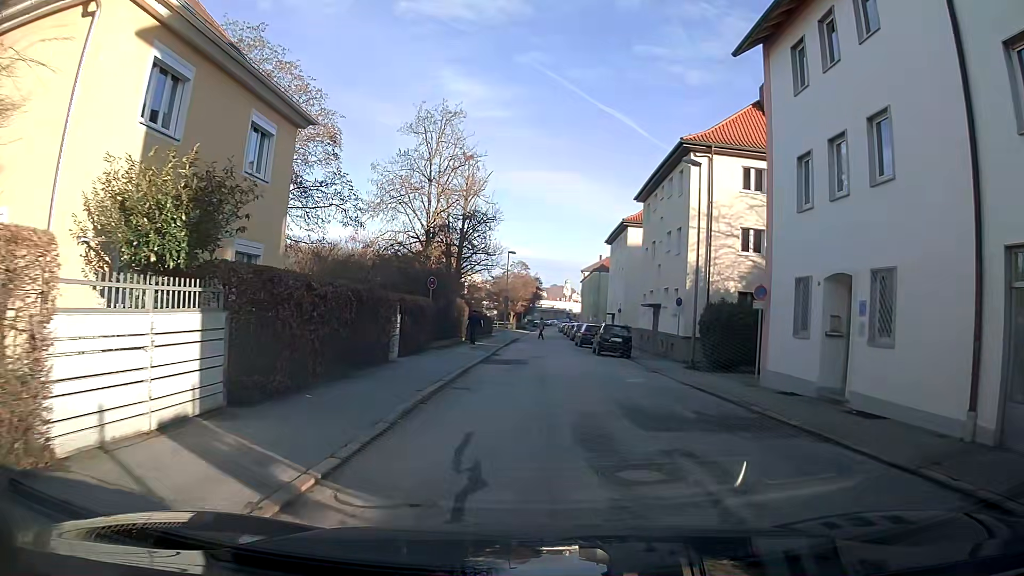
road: residential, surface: asphalt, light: Day
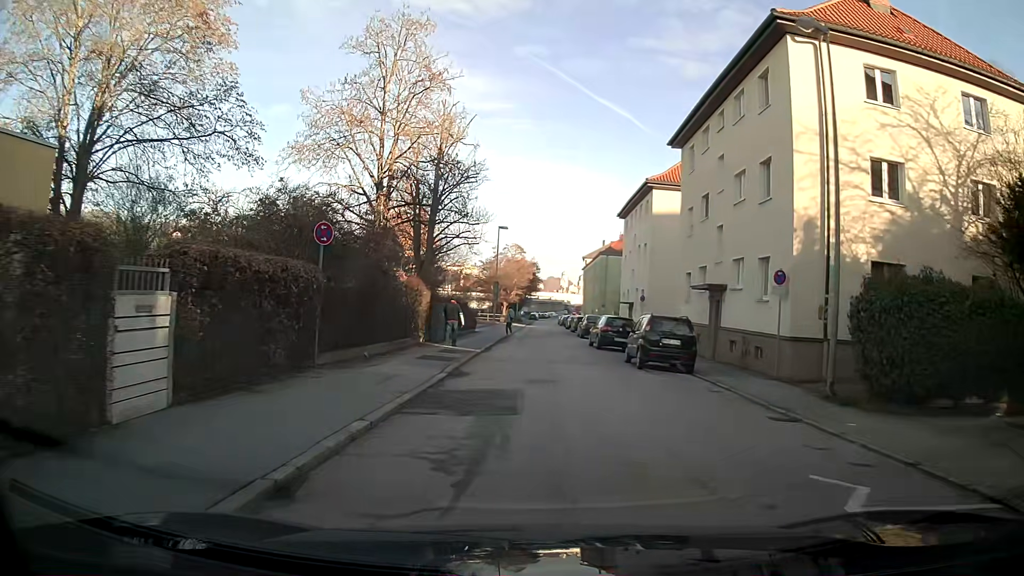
(0.0, +13.0) m; 0°
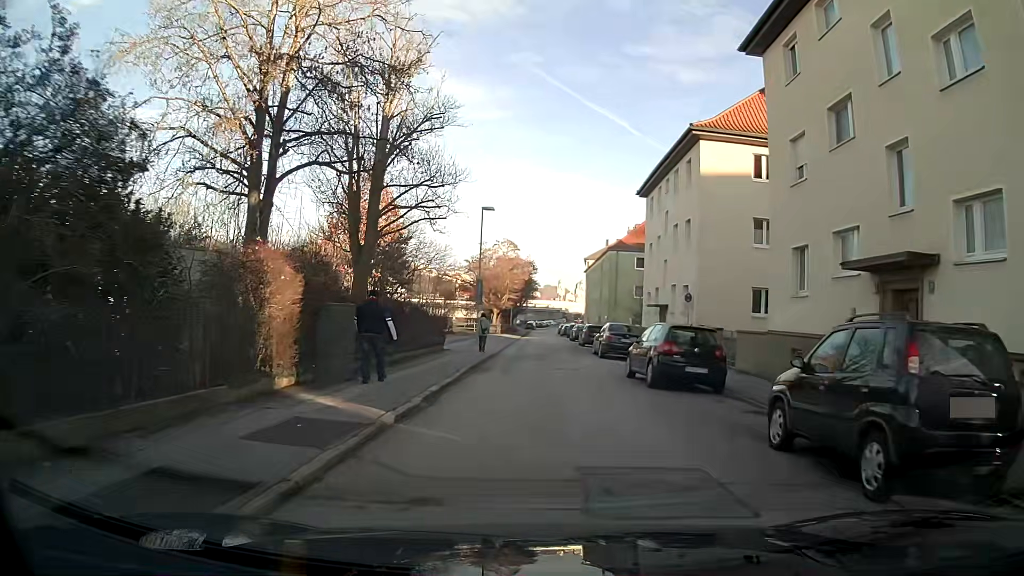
(0.0, +13.4) m; +1°
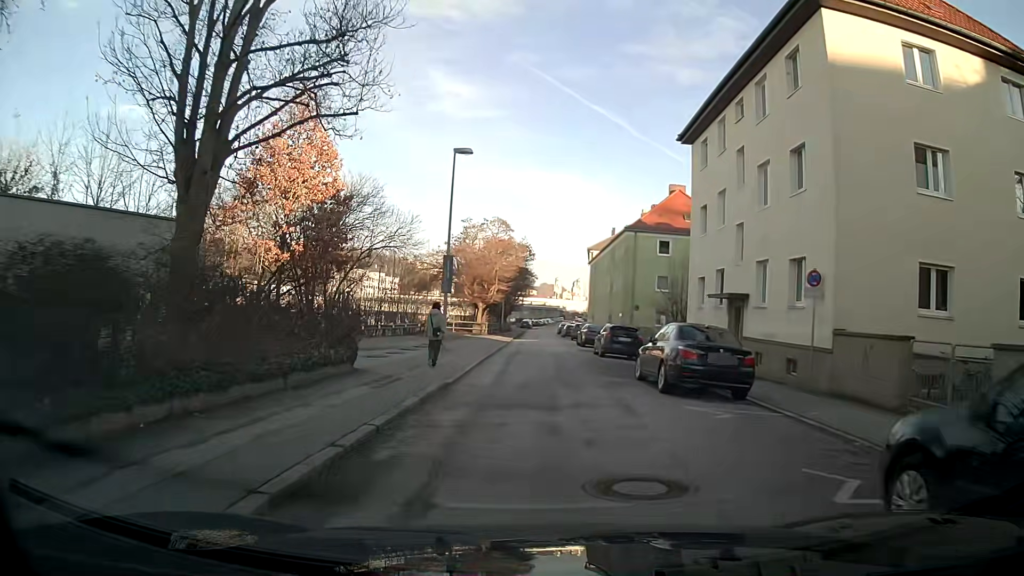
(0.0, +13.7) m; 0°
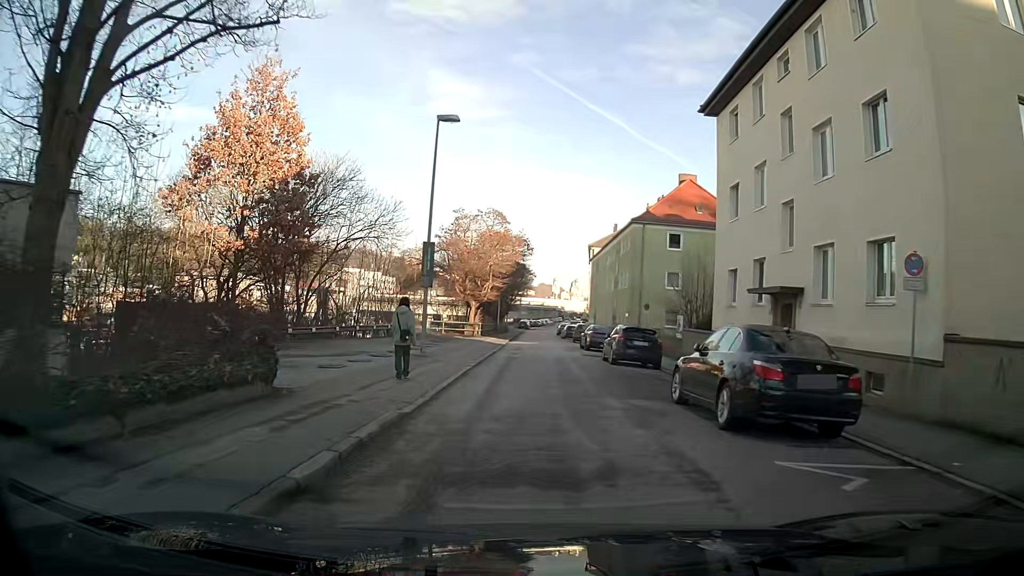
(0.0, +4.6) m; 0°
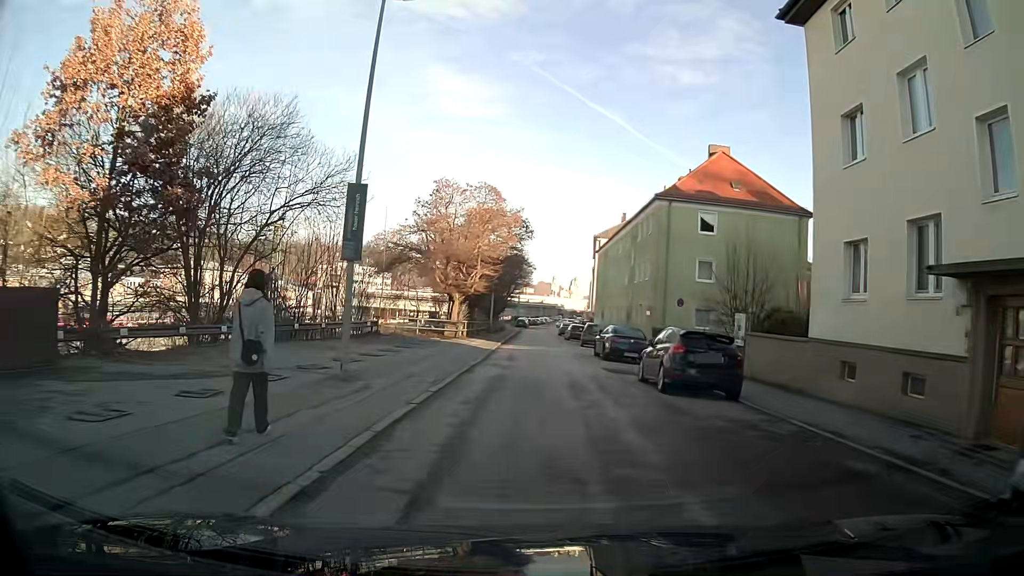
(+0.1, +9.3) m; +1°
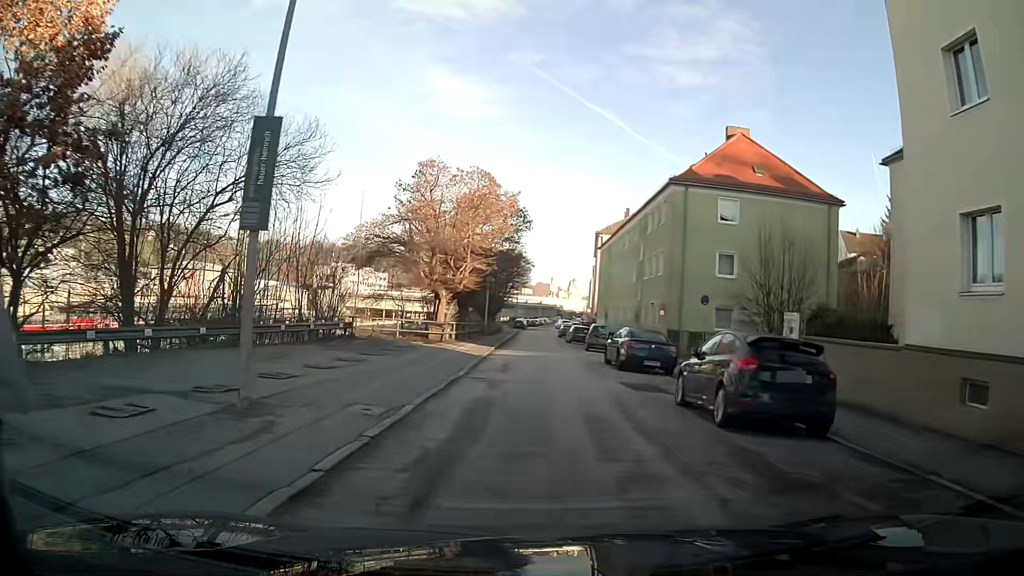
(0.0, +4.7) m; 0°
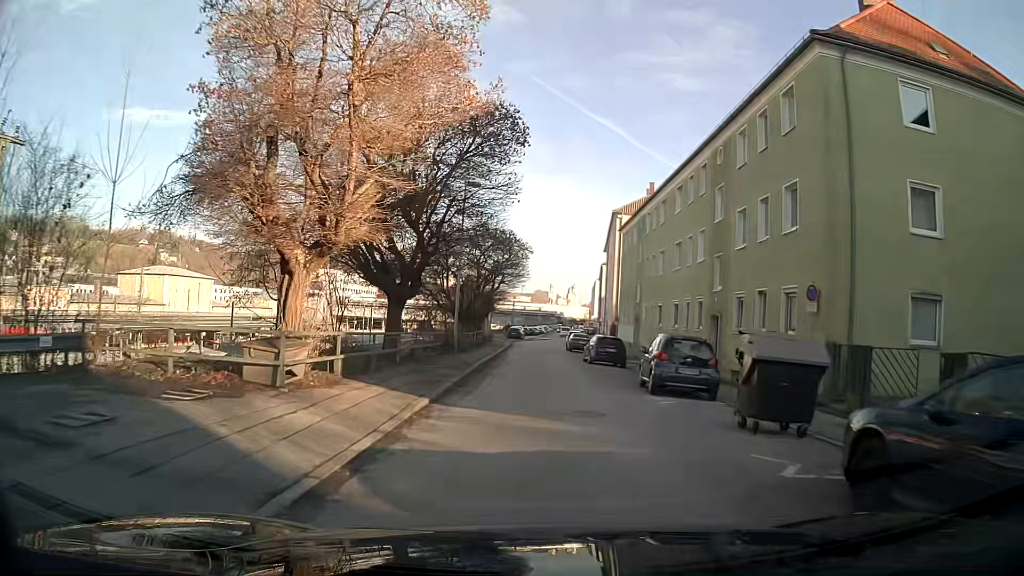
(0.0, +19.2) m; 0°
(0, +10) (0, +20) (0, +30) (0, +40) (0, +50) (+1, +60) (+1, +70) (+2, +80) (+3, +90) (+4, +100) m
